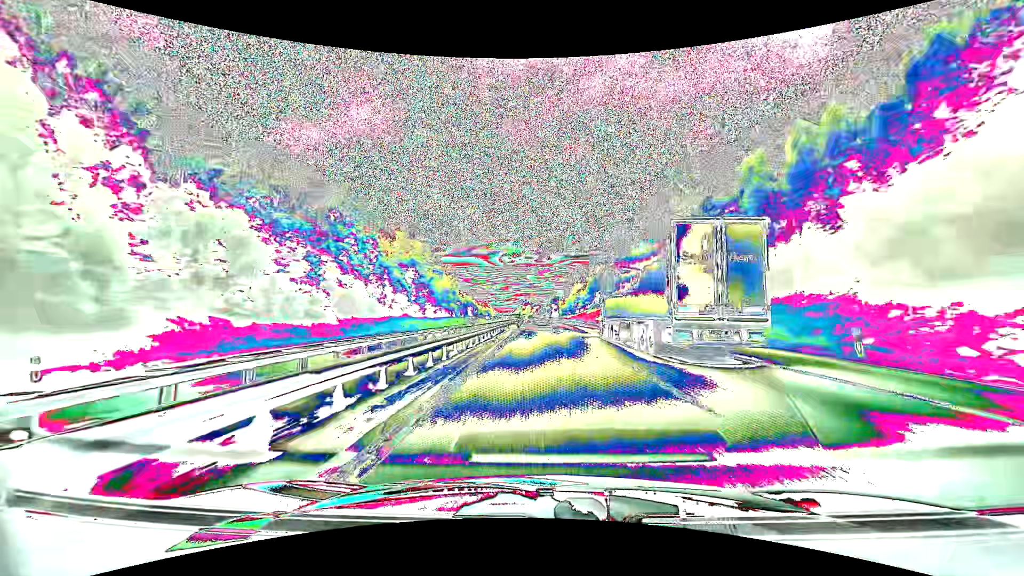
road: motorway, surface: asphalt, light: Day
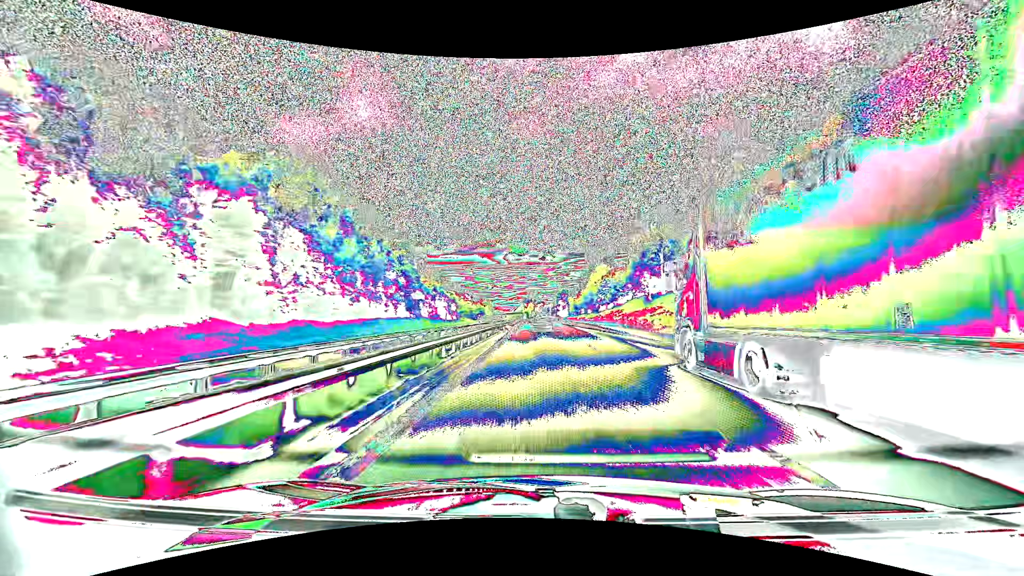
(-0.2, +61.4) m; 0°
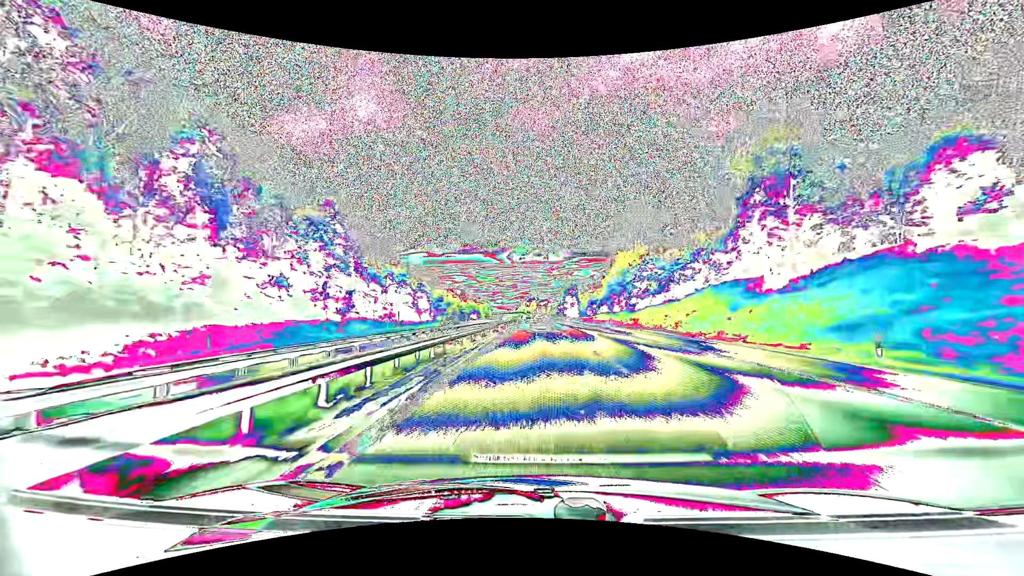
(-0.1, +40.7) m; 0°
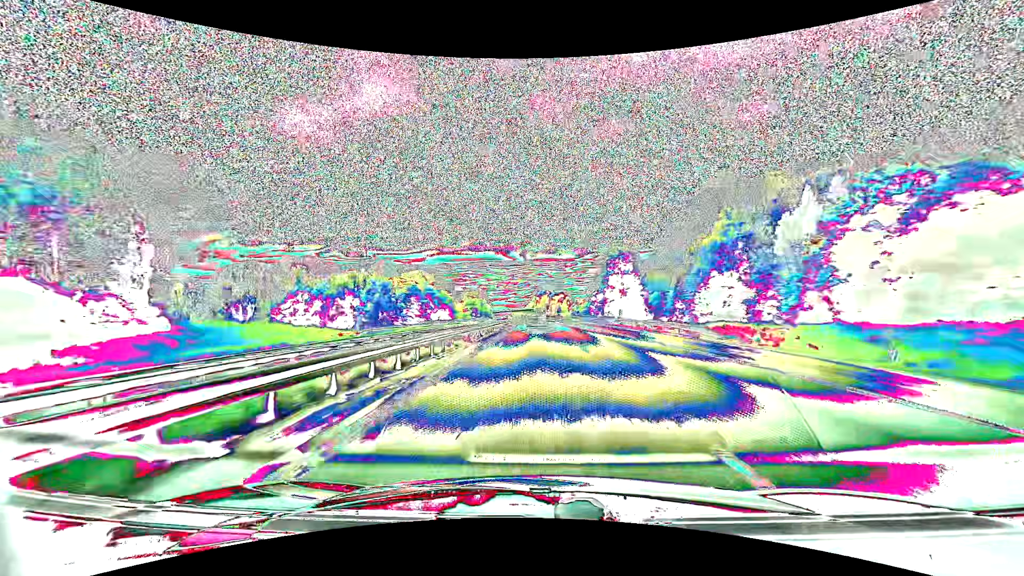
(-1.2, +101.2) m; -1°
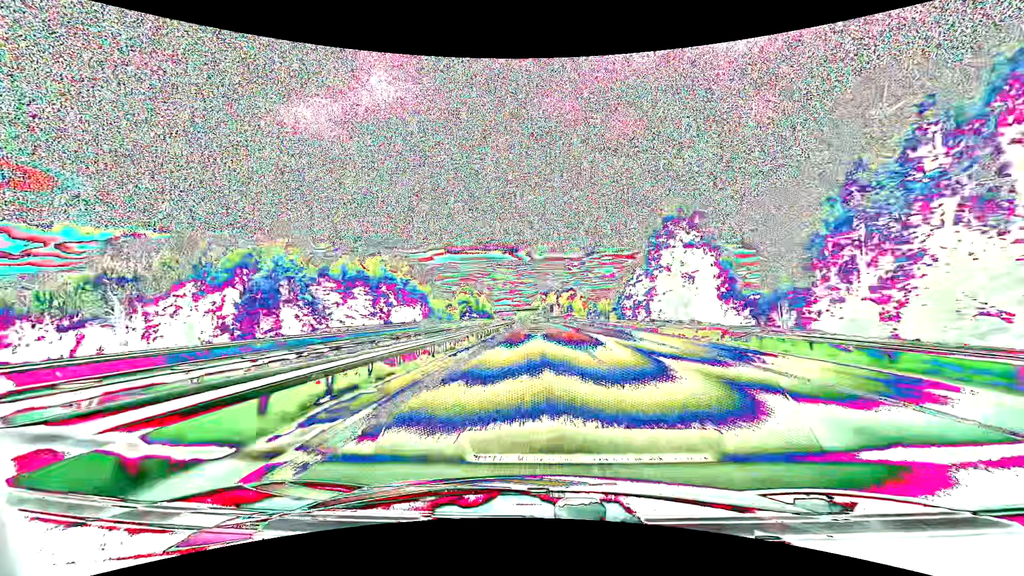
(-0.3, +40.3) m; -1°
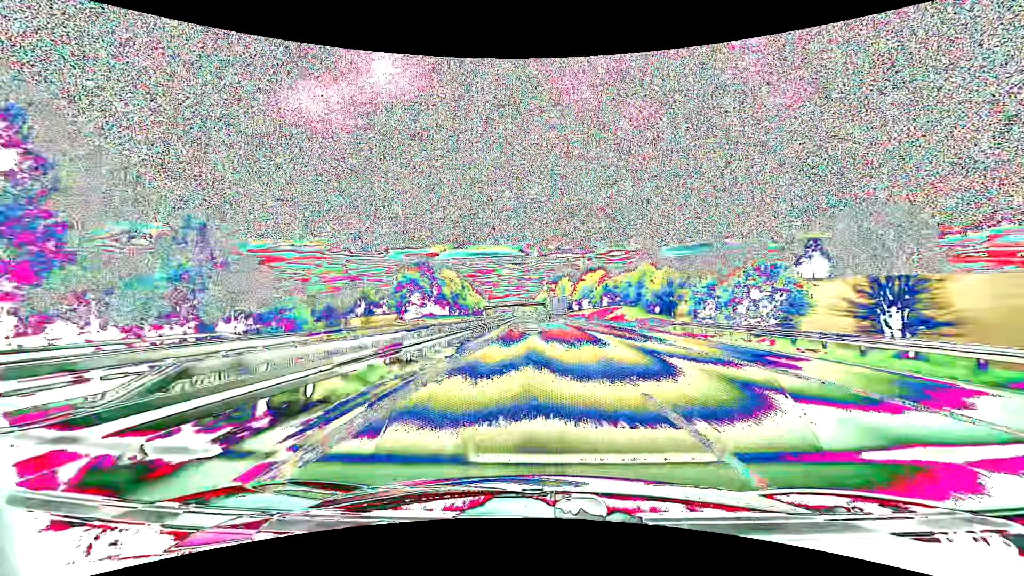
(-0.8, +98.7) m; -1°
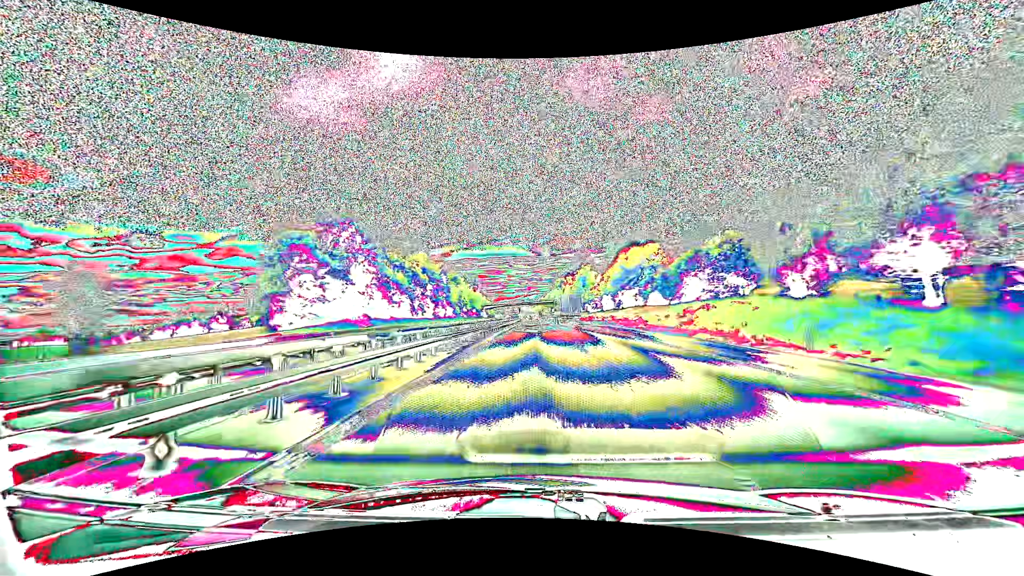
(-0.6, +57.0) m; -1°
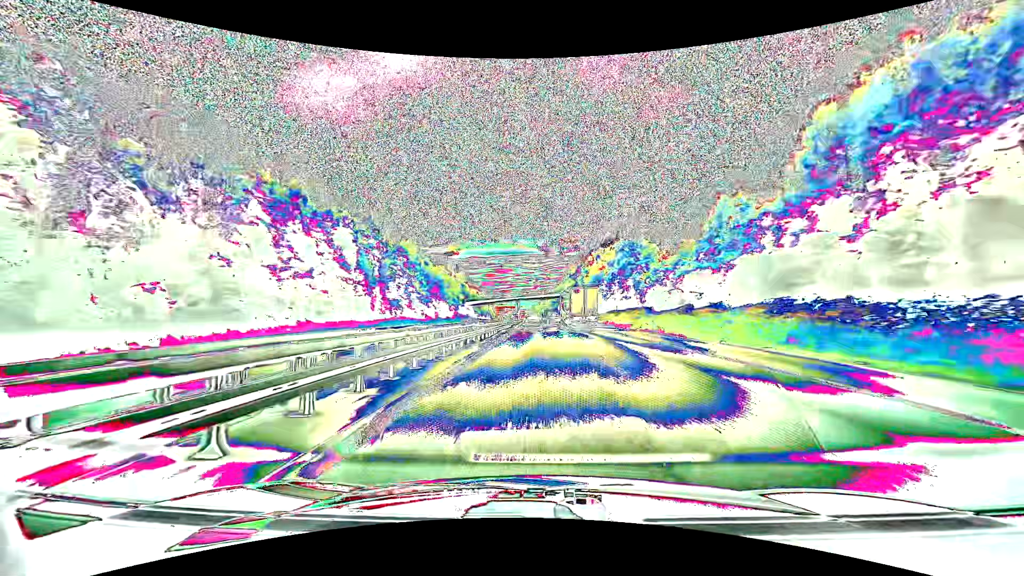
(-0.7, +75.9) m; -1°
(0, +10) (0, +20) (0, +30) (0, +40) (0, +50) (-1, +60) (-1, +70) (-1, +80) (-1, +90) (-1, +100) m
